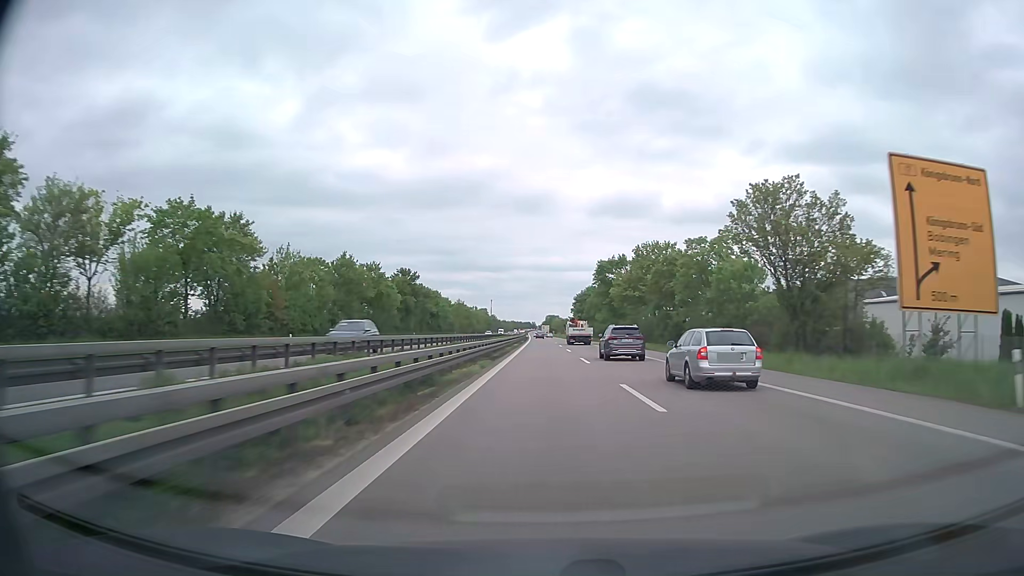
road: trunk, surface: asphalt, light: Day
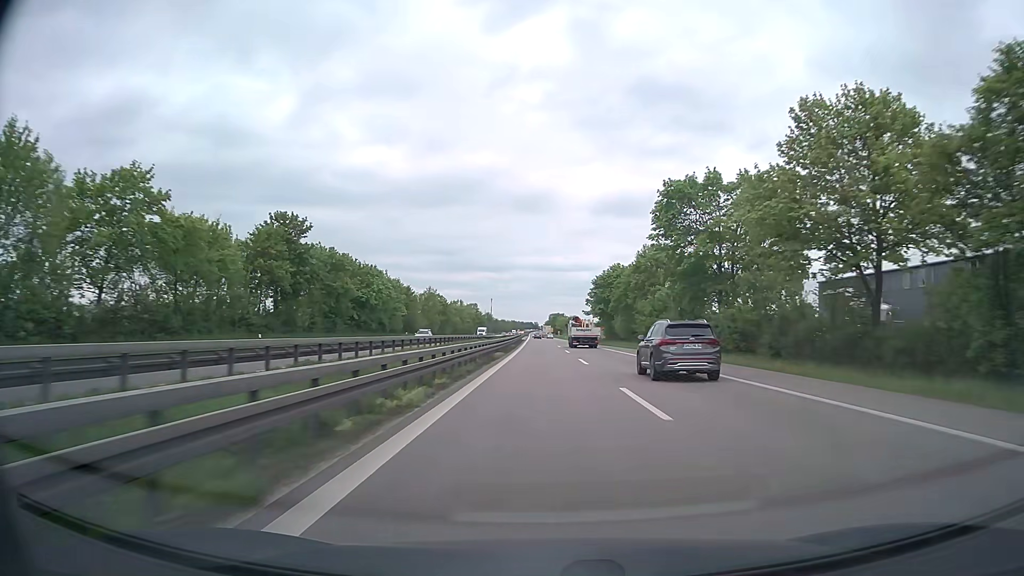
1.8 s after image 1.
(-0.1, +55.2) m; 0°
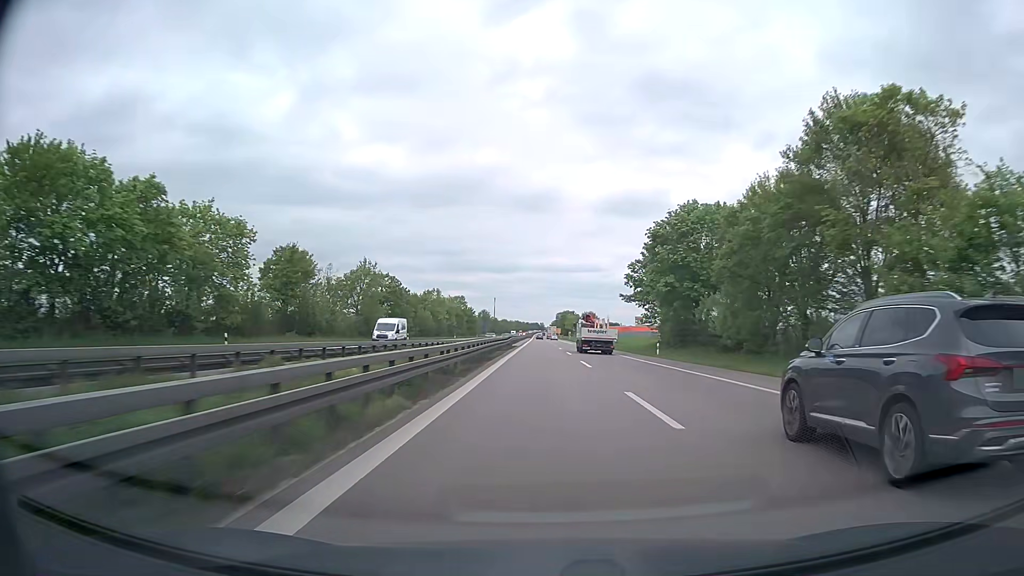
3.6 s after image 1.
(-0.3, +55.6) m; 0°
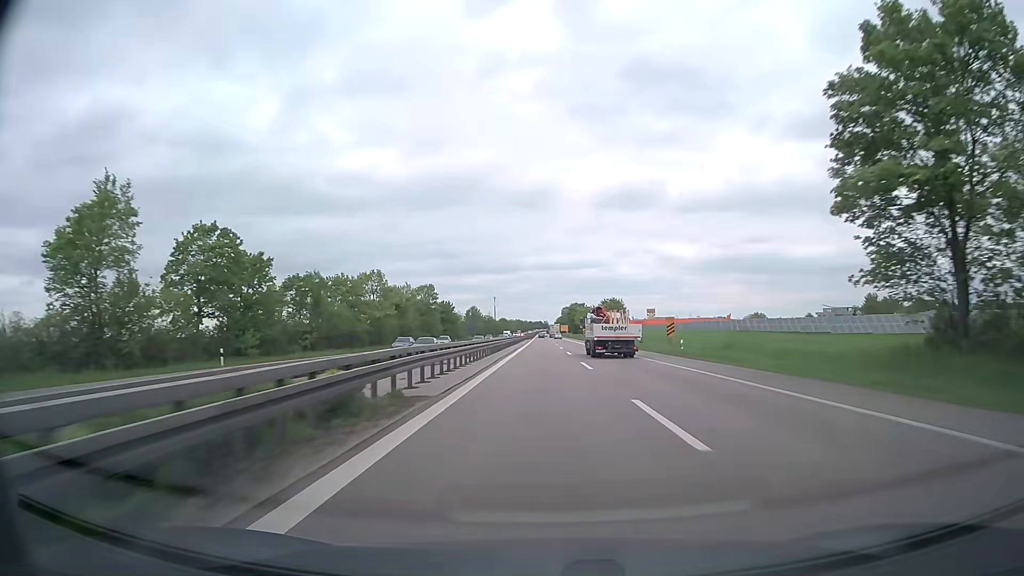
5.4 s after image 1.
(-0.2, +55.8) m; -1°
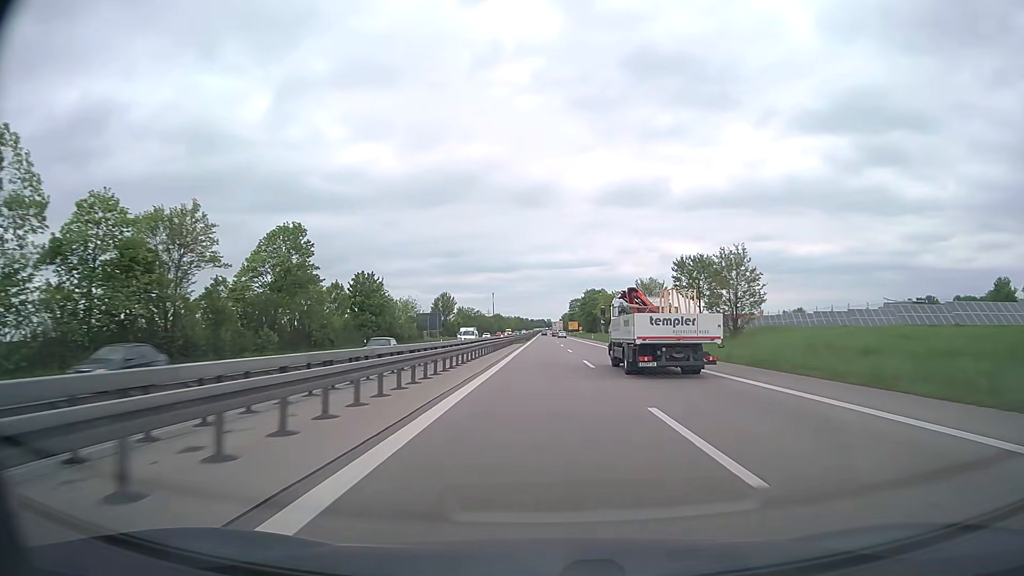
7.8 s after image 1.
(-0.2, +74.6) m; 0°
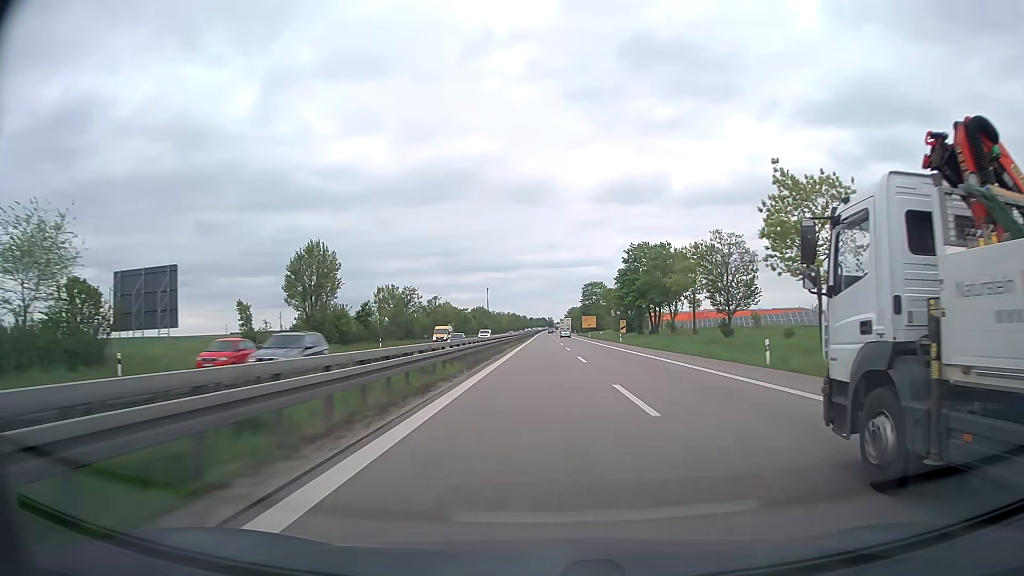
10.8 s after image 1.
(-0.1, +93.5) m; 0°
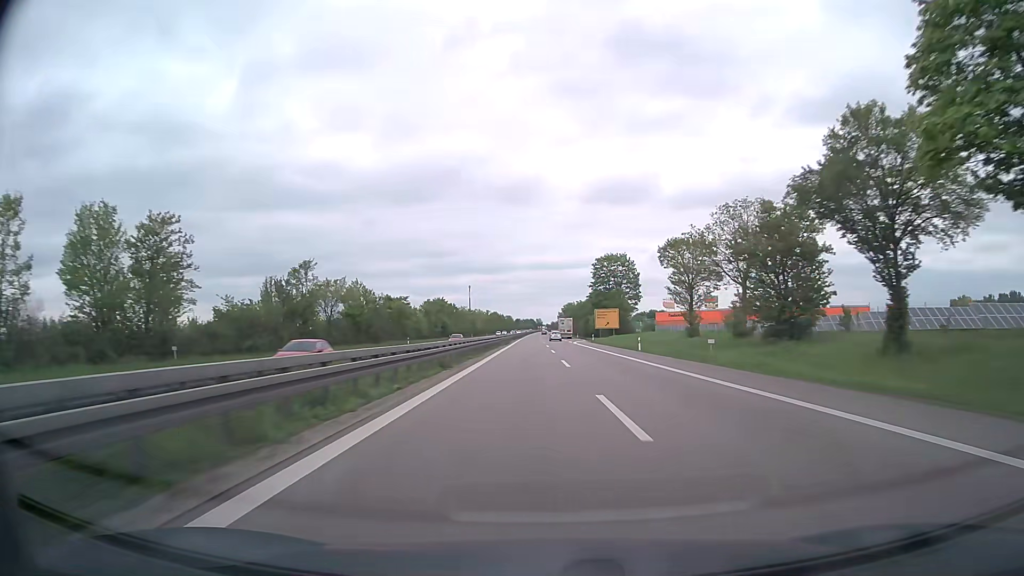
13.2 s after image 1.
(+0.1, +74.6) m; +1°
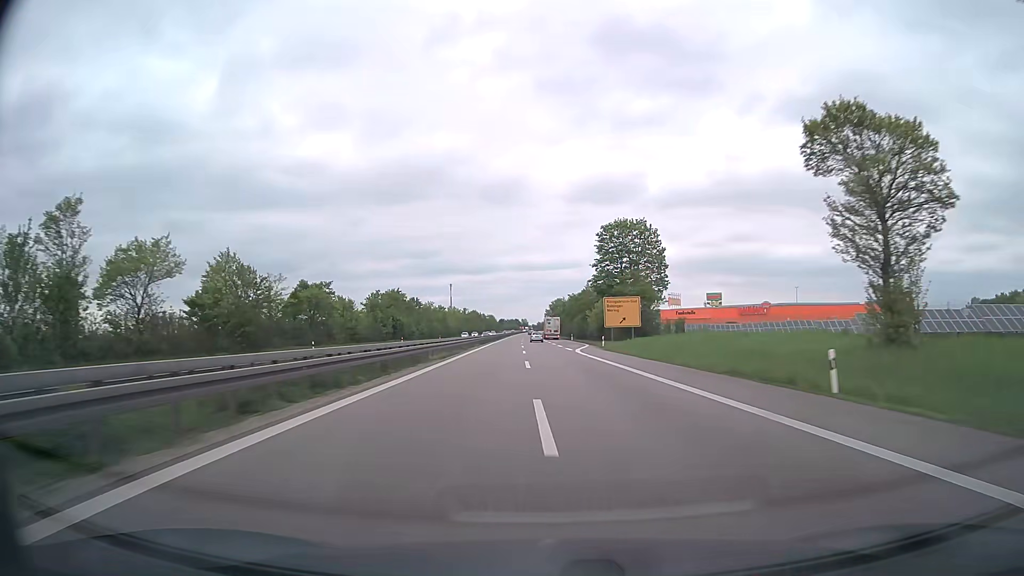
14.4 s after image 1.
(+0.5, +37.1) m; +1°
(0, +10) (0, +20) (0, +30) (0, +40) (0, +50) (0, +60) (-1, +70) (-1, +80) (-1, +90) (-2, +100) m
